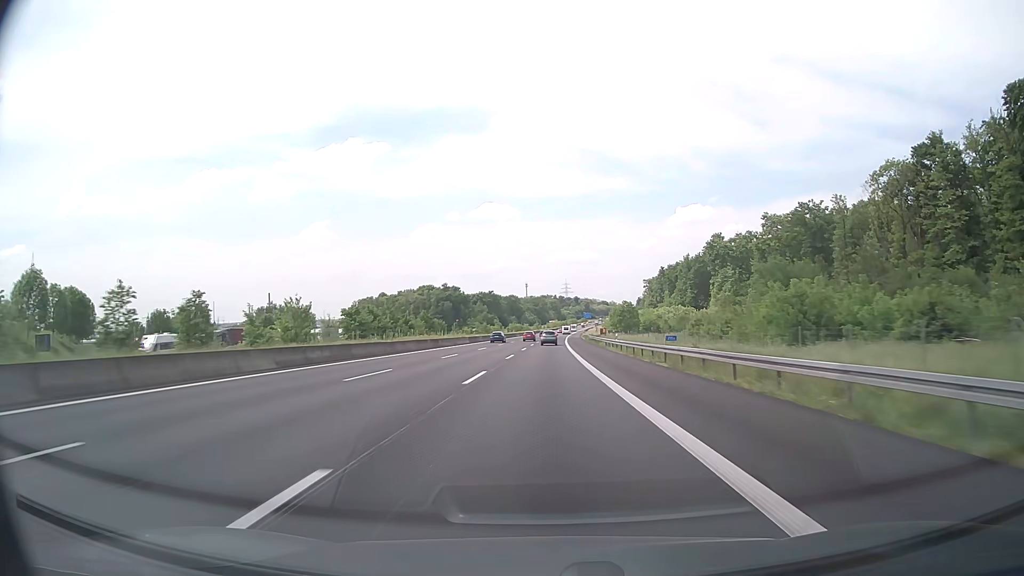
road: motorway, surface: asphalt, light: Day
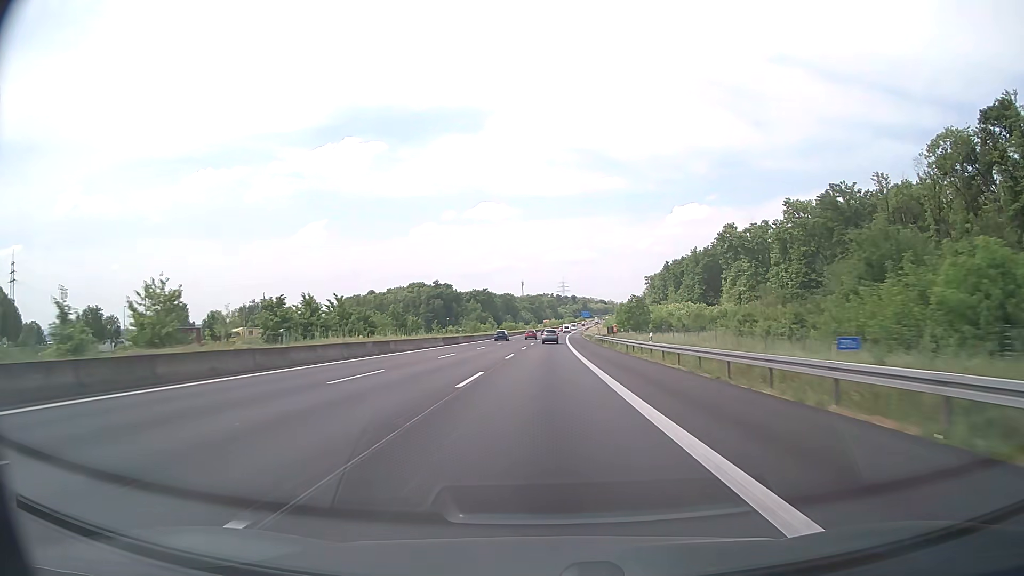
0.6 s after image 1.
(0.0, +19.4) m; 0°
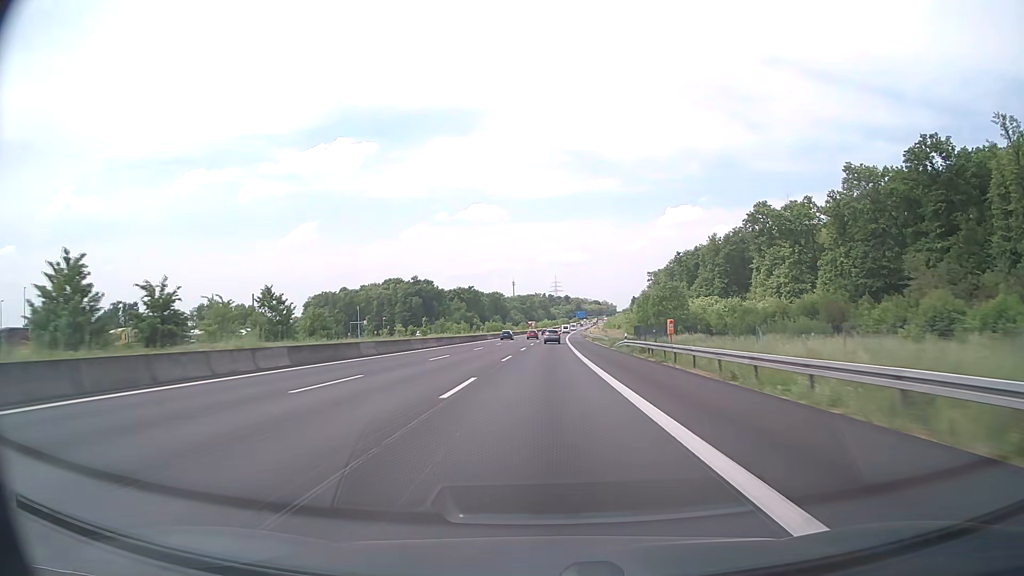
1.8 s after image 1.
(+0.2, +38.7) m; +1°
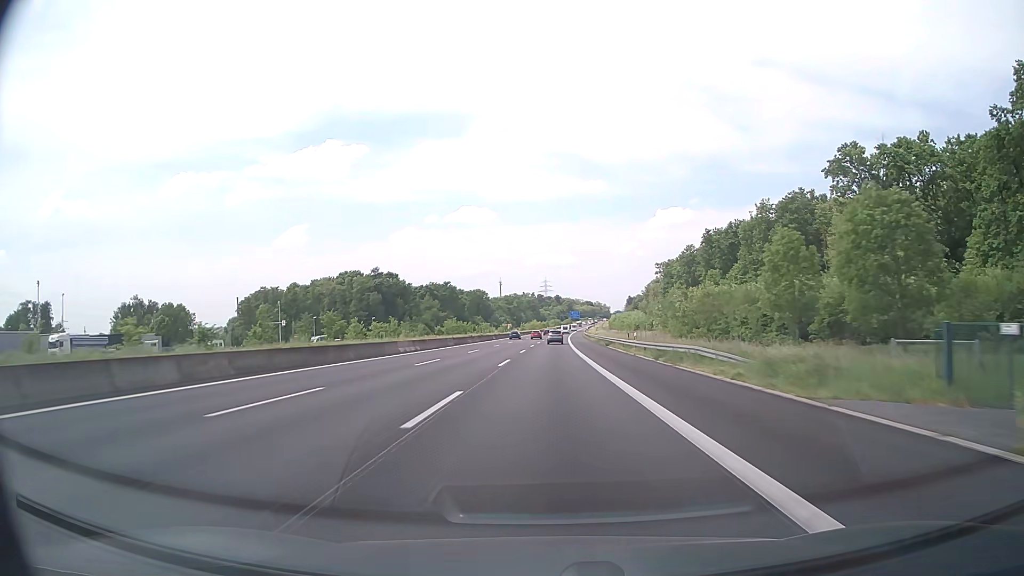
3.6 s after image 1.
(+0.5, +58.0) m; +1°
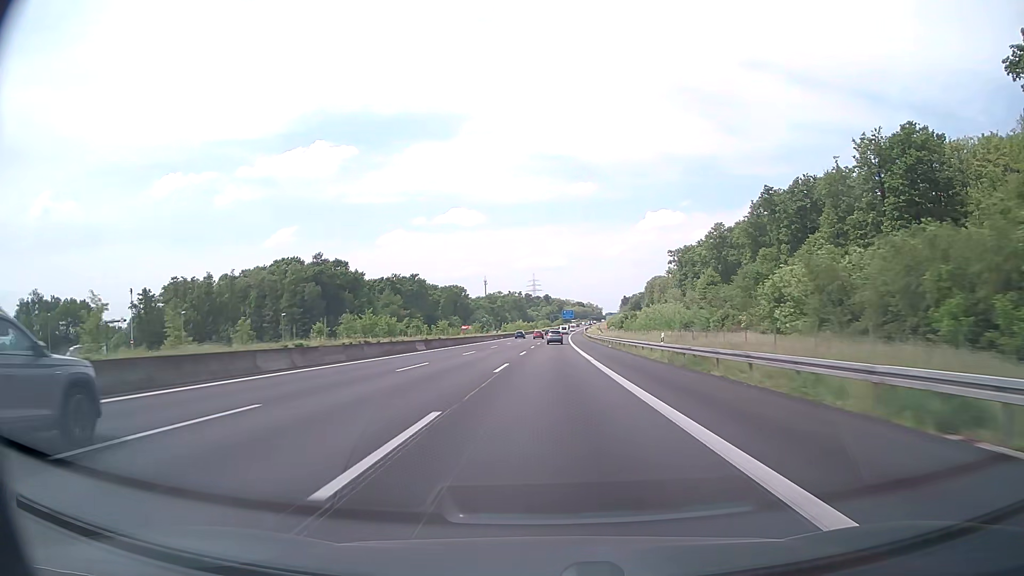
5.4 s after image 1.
(+0.5, +57.9) m; +1°
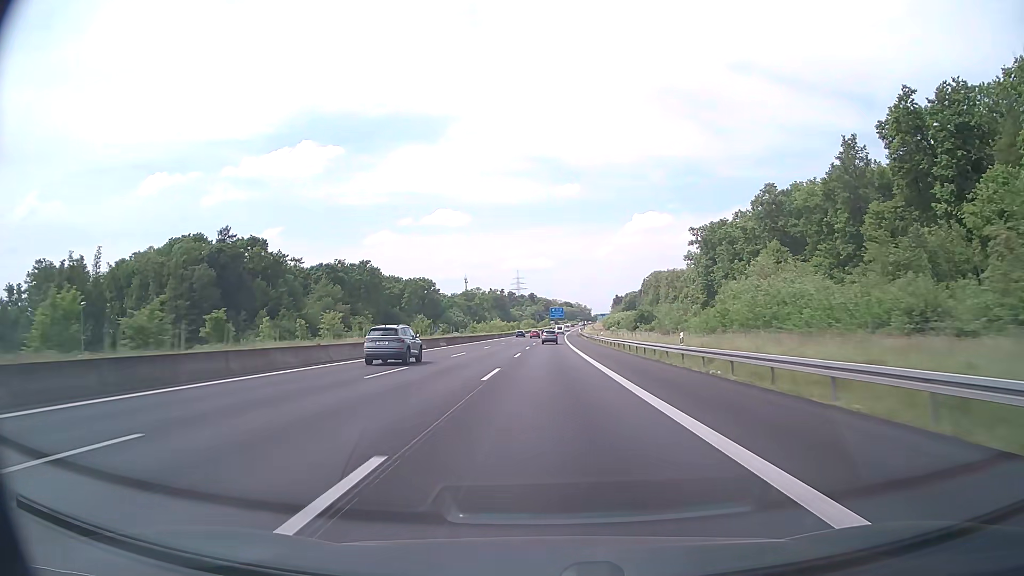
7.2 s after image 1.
(+0.6, +57.9) m; +1°
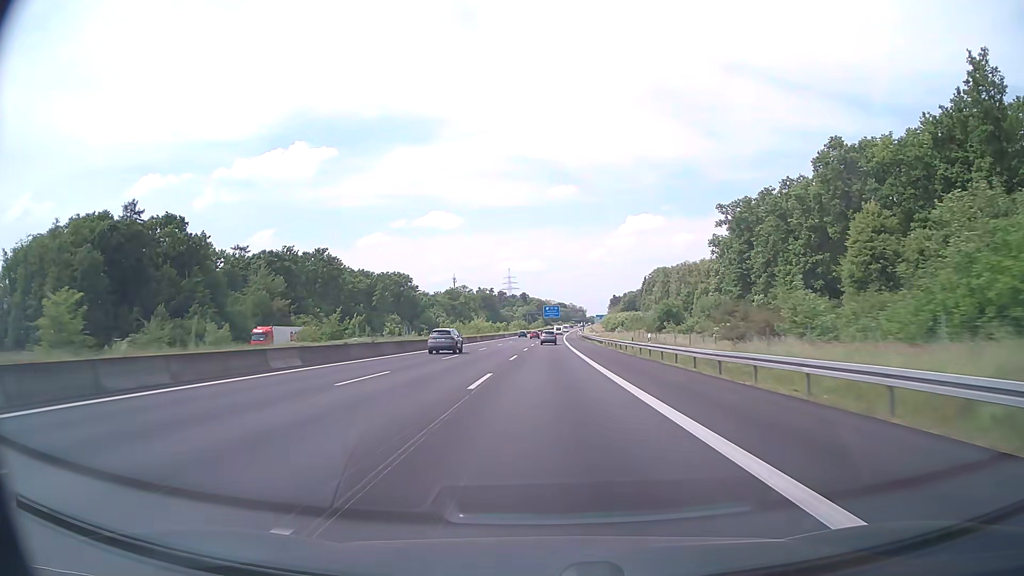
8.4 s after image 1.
(+0.2, +38.6) m; +1°
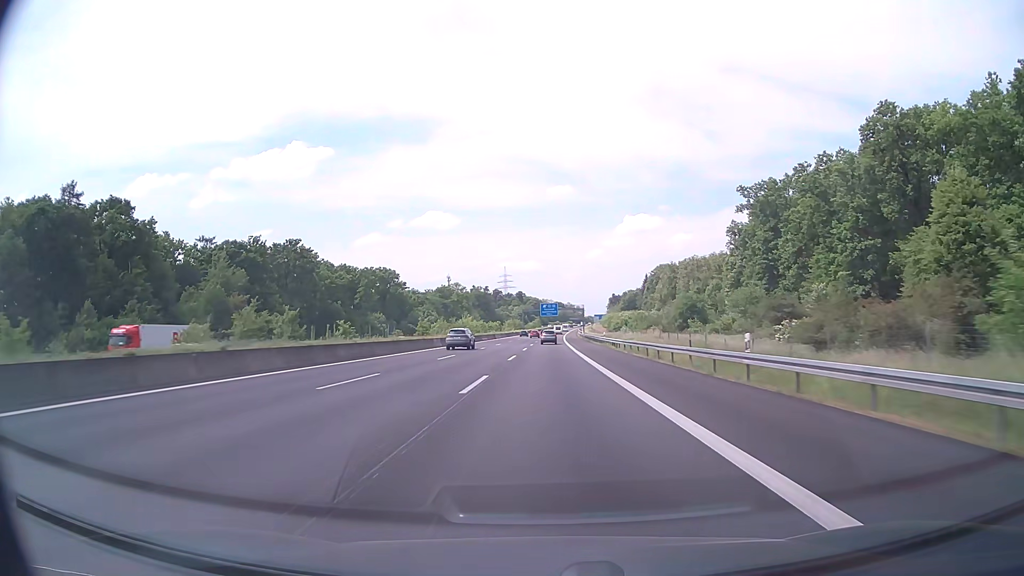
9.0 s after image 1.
(+0.1, +19.3) m; 0°
(0, +10) (0, +20) (0, +30) (0, +40) (0, +50) (0, +60) (+1, +70) (+1, +80) (+1, +90) (+1, +100) m
